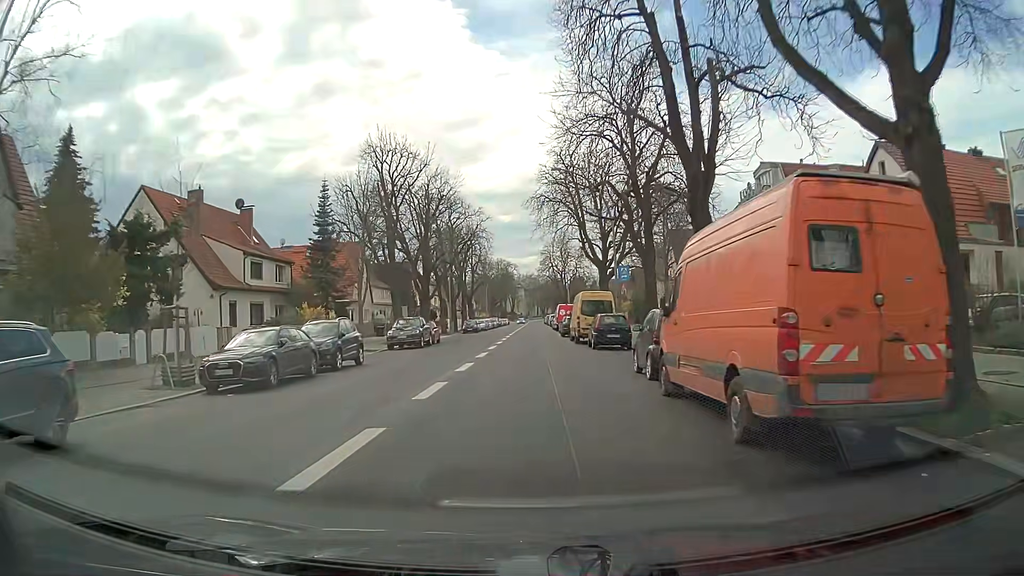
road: secondary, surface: asphalt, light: Day
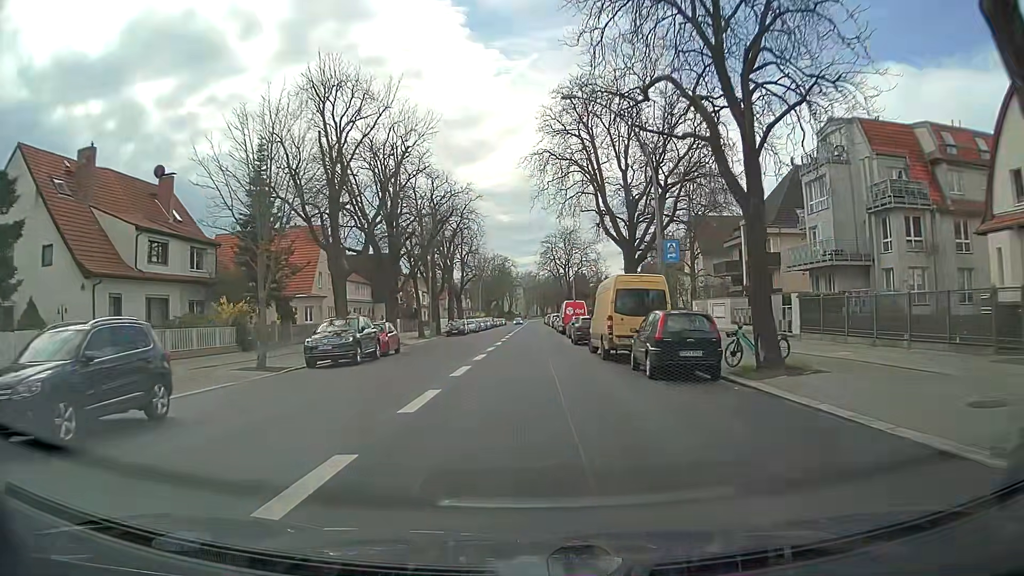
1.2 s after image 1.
(+0.1, +13.6) m; 0°
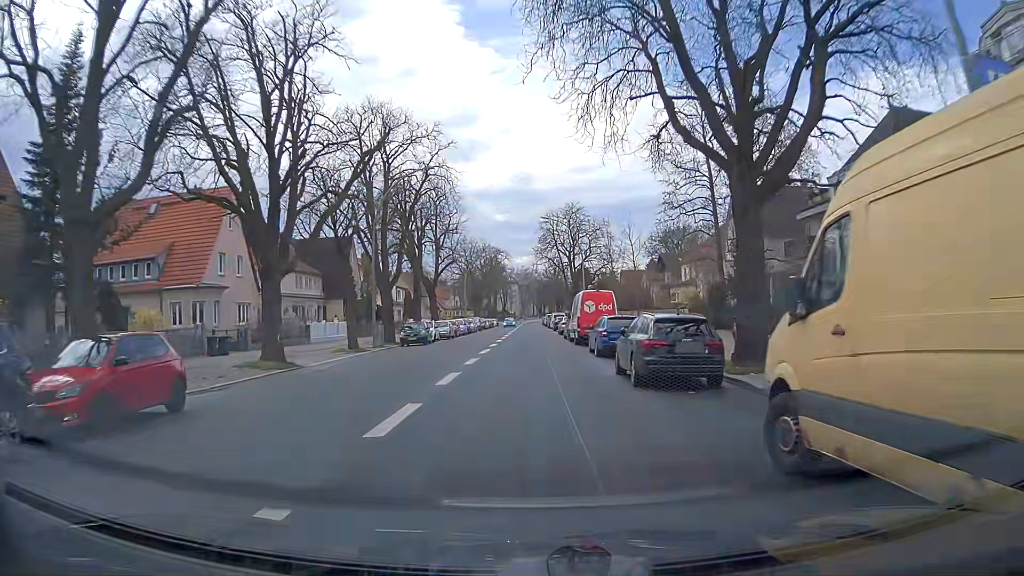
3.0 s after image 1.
(+0.1, +20.0) m; +1°
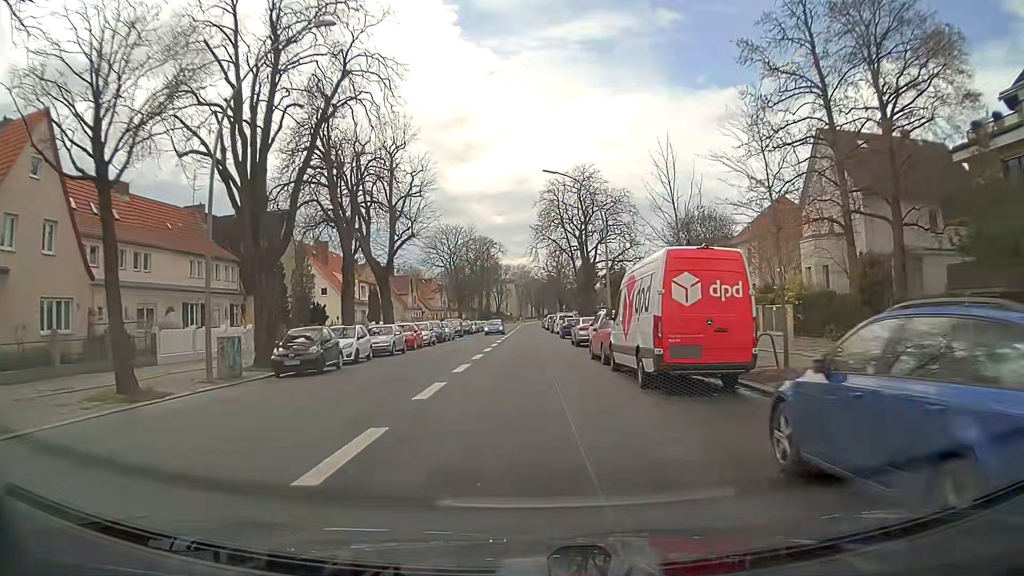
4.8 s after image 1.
(-0.2, +20.4) m; 0°
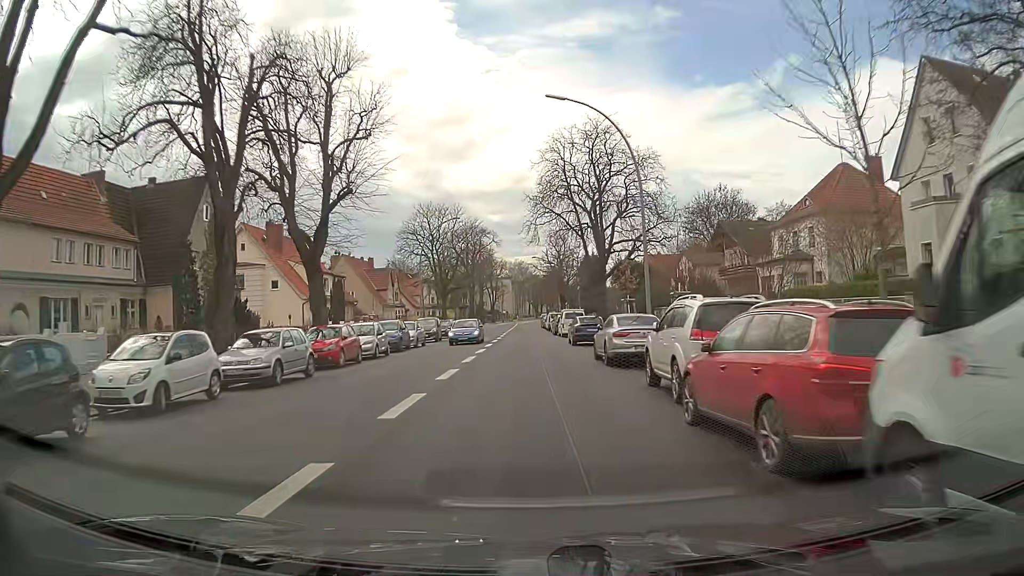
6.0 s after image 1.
(0.0, +14.3) m; 0°
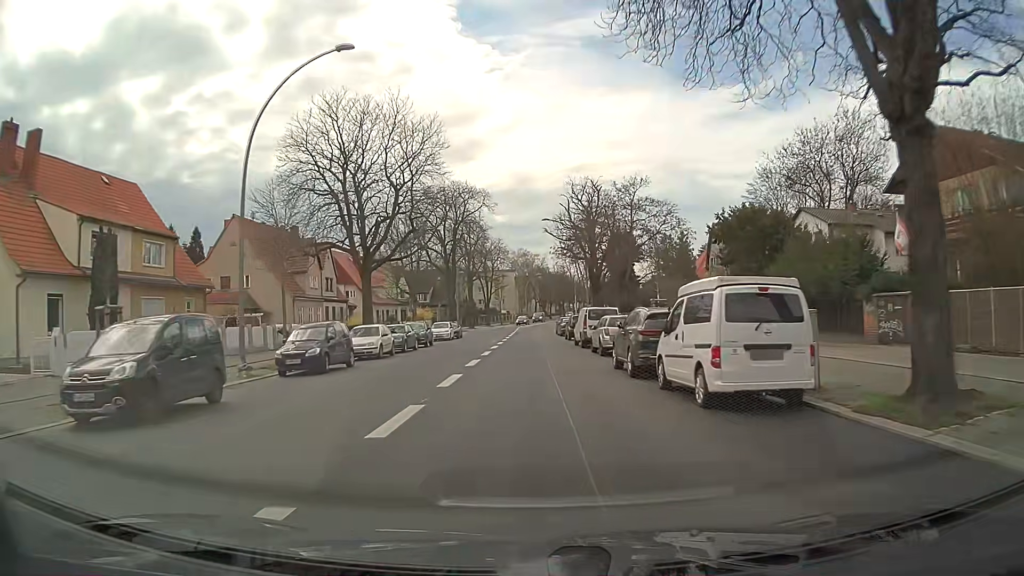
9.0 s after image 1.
(-0.6, +37.6) m; -1°
